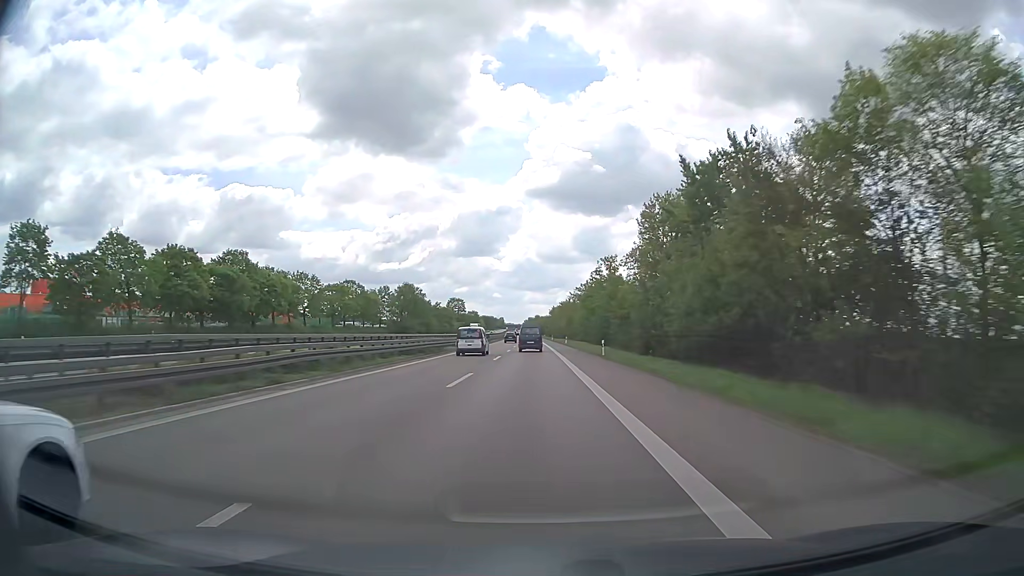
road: trunk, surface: asphalt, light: Day
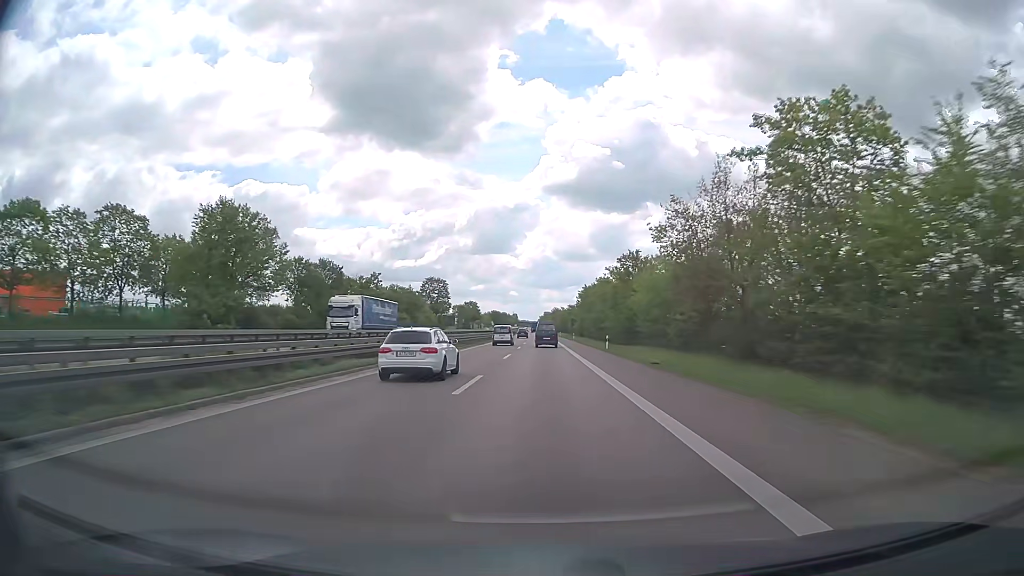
(-1.6, +92.2) m; -1°
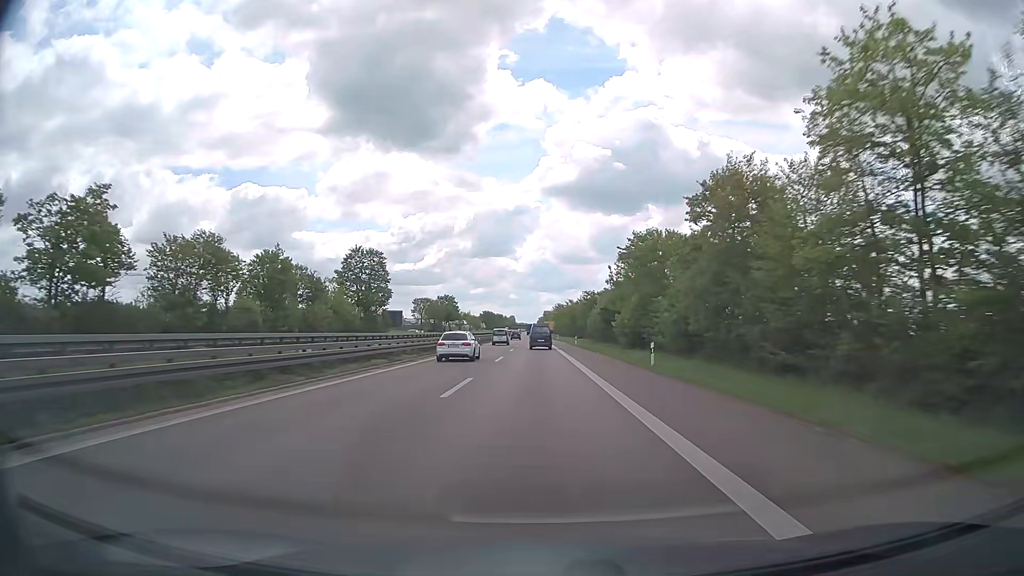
(0.0, +72.5) m; 0°
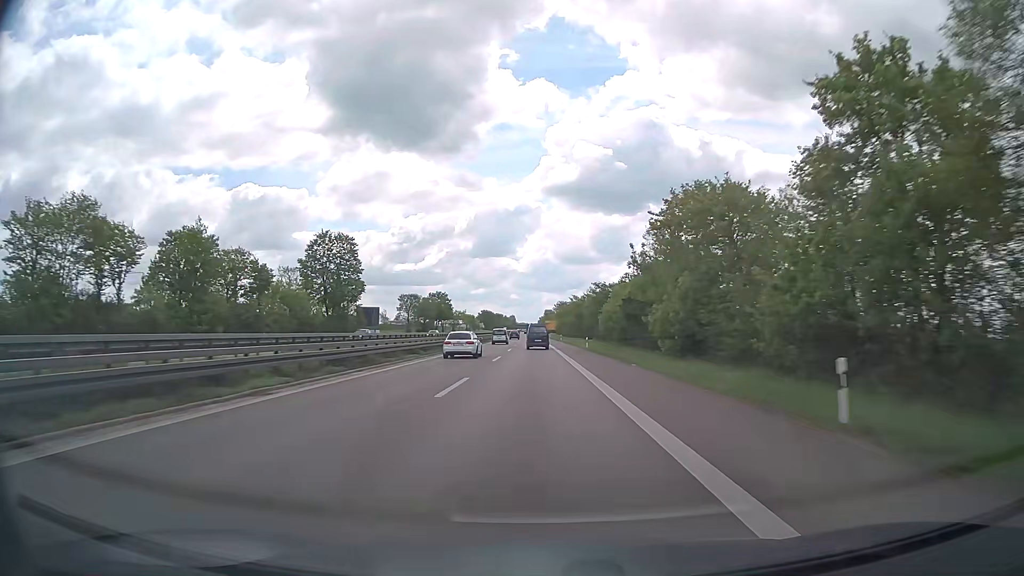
(0.0, +18.0) m; 0°
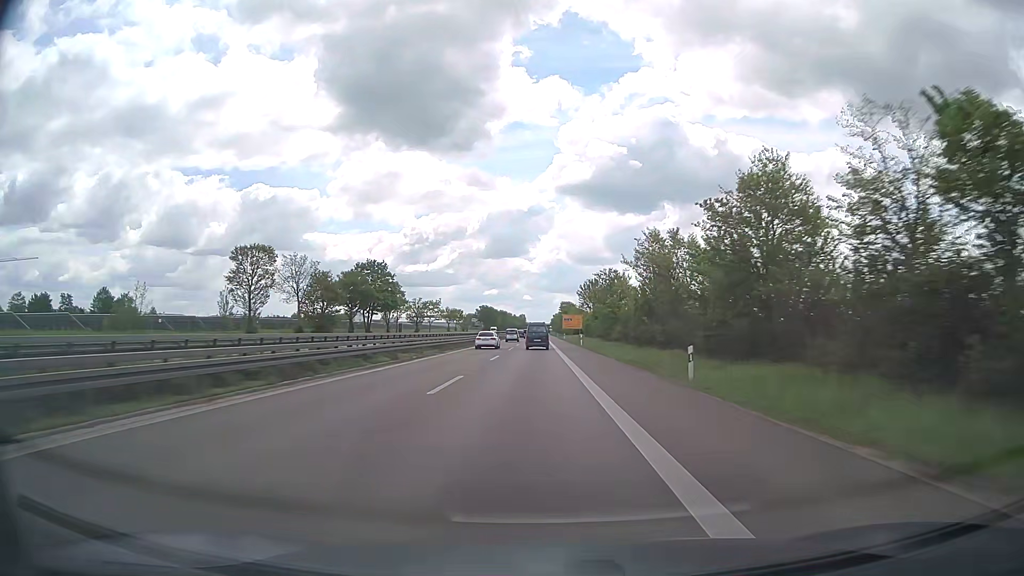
(-0.8, +89.7) m; -1°
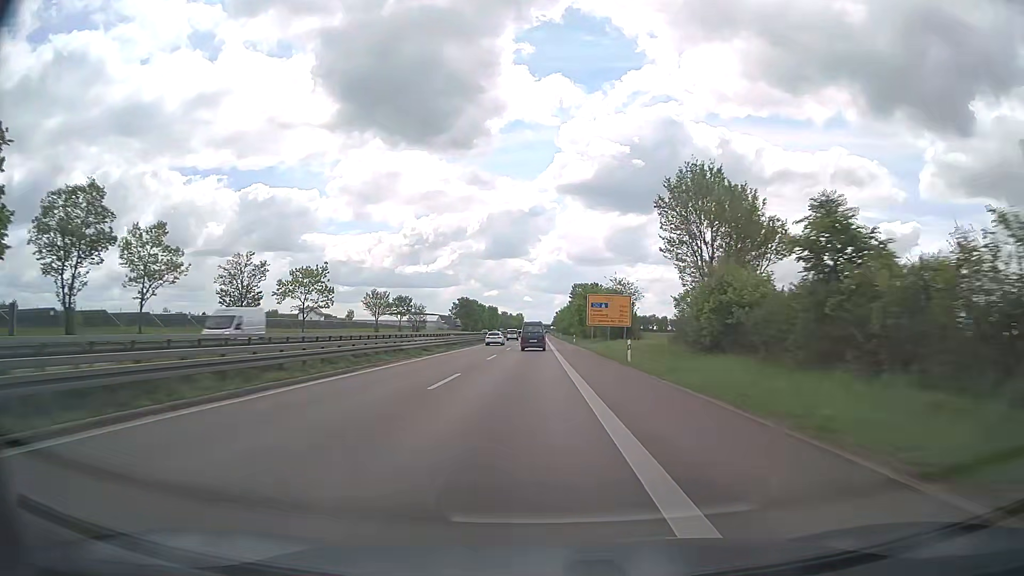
(-0.1, +89.0) m; 0°
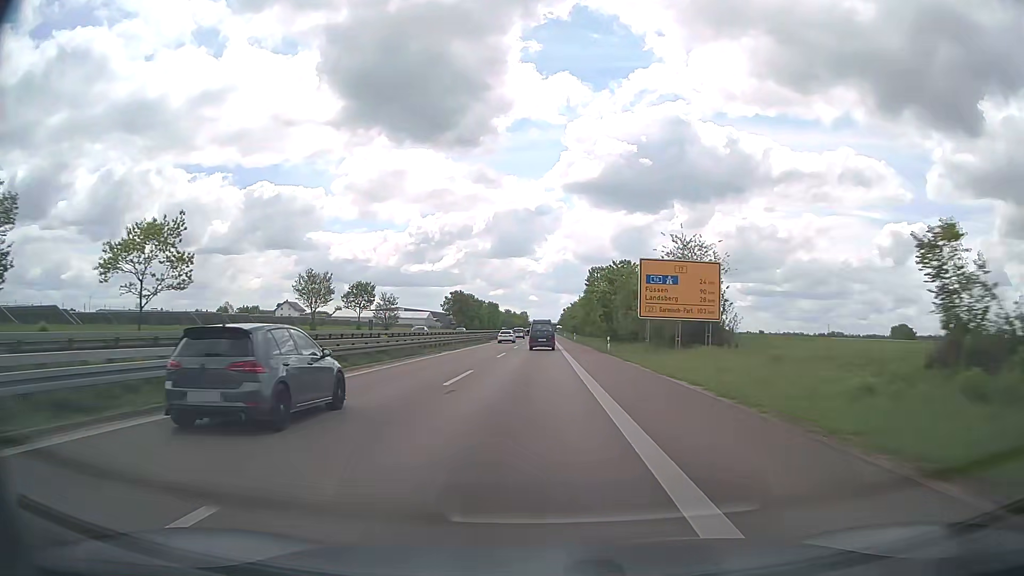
(-0.3, +35.2) m; -1°
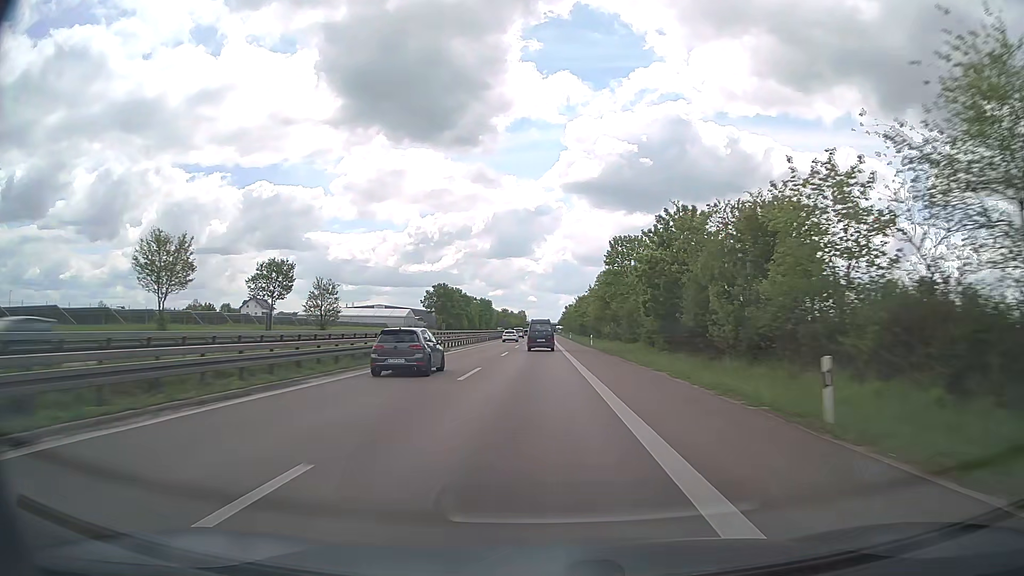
(0.0, +34.4) m; 0°
(0, +10) (0, +20) (0, +30) (0, +40) (0, +50) (0, +60) (0, +70) (0, +80) (0, +90) (0, +100) m
